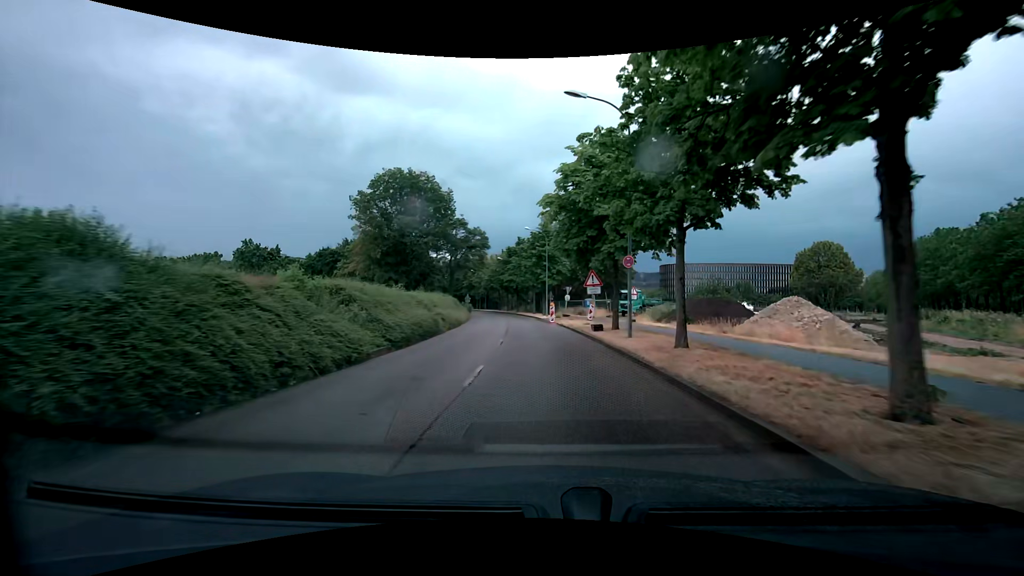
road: tertiary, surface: asphalt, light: Day
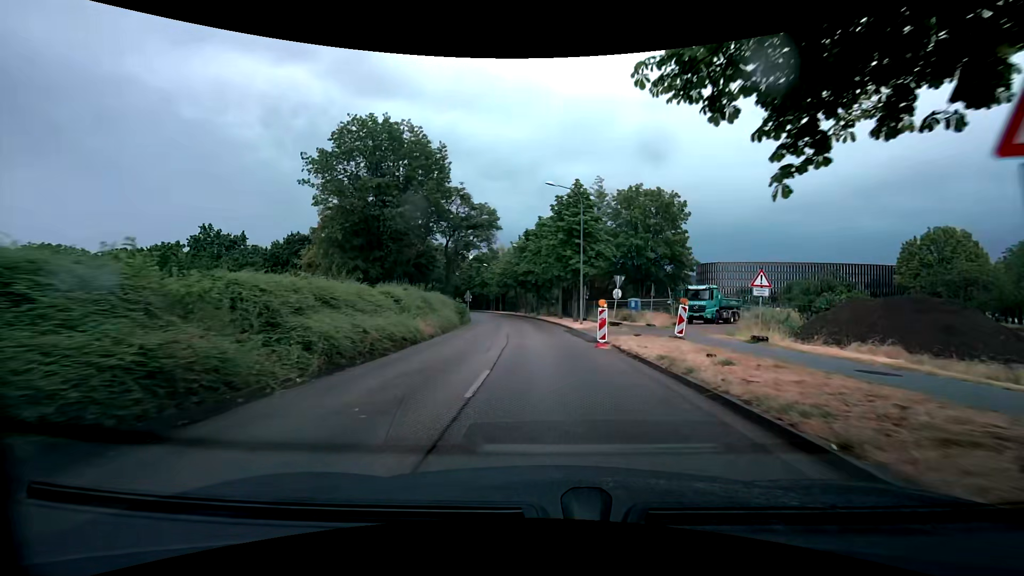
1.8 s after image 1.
(-0.6, +19.1) m; -3°
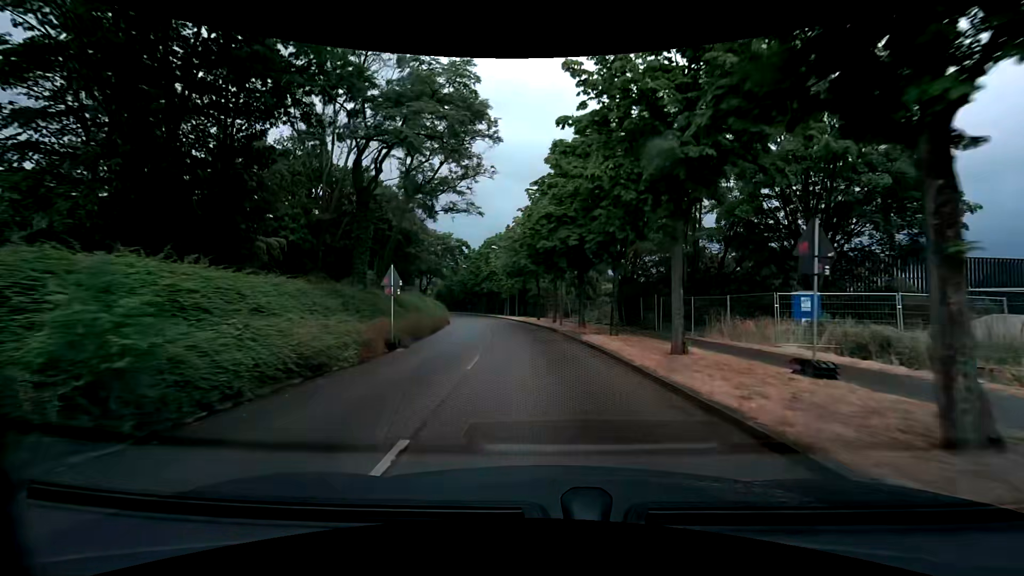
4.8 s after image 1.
(-1.1, +32.1) m; -4°
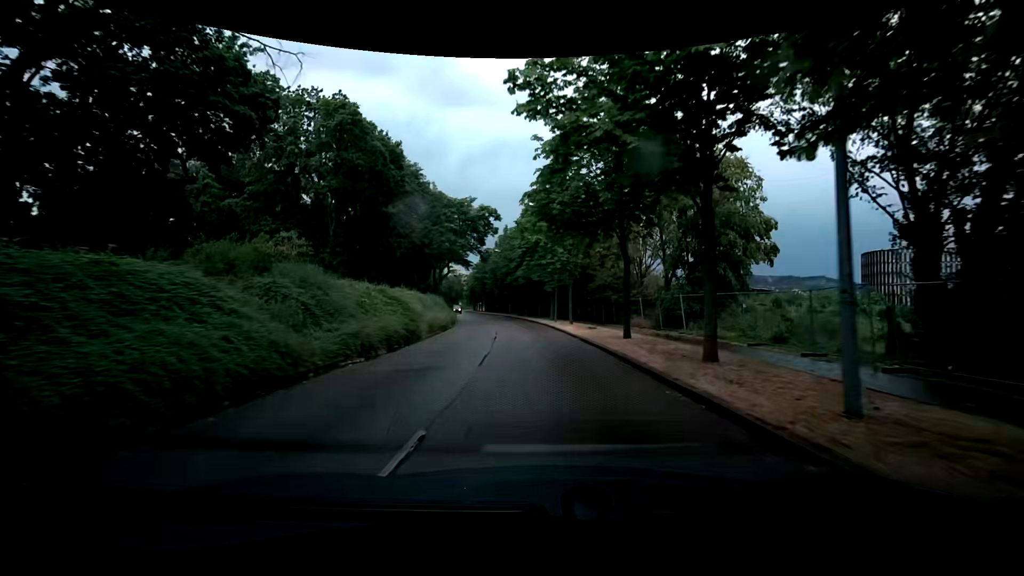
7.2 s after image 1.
(-1.4, +26.8) m; -6°
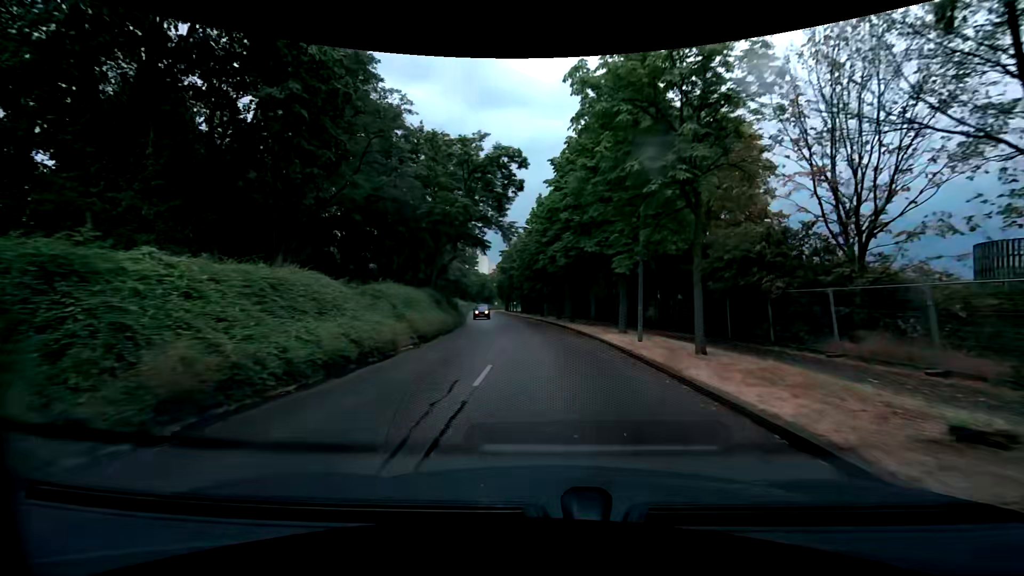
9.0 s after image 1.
(-0.9, +21.0) m; -3°
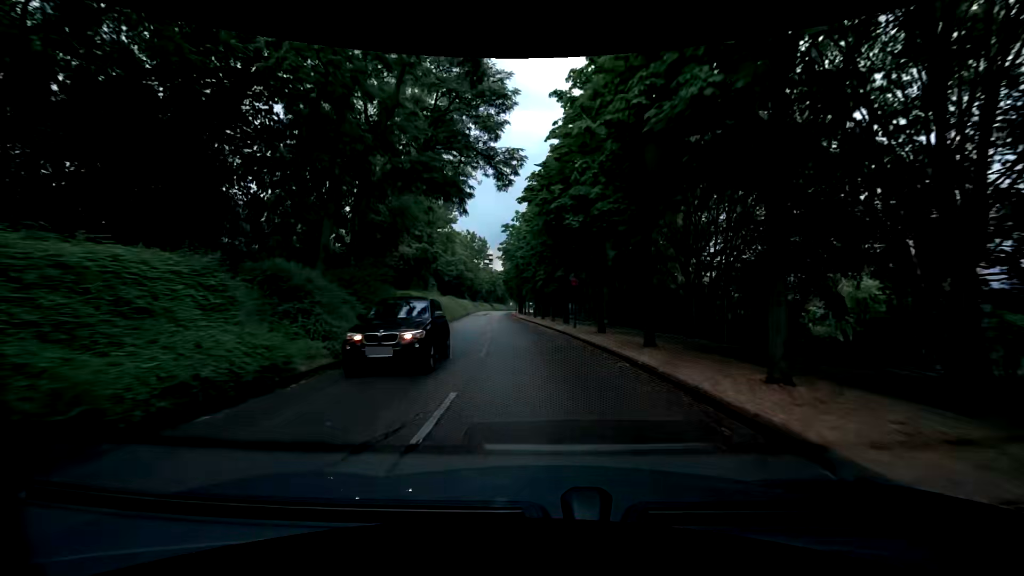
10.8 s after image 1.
(-0.8, +21.8) m; -4°
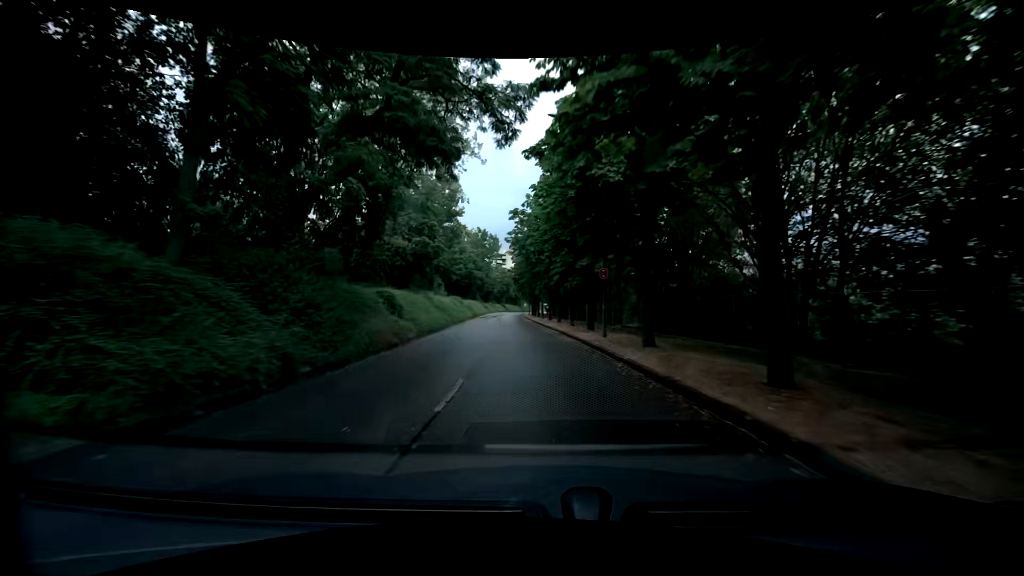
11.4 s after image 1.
(-0.1, +7.4) m; -1°
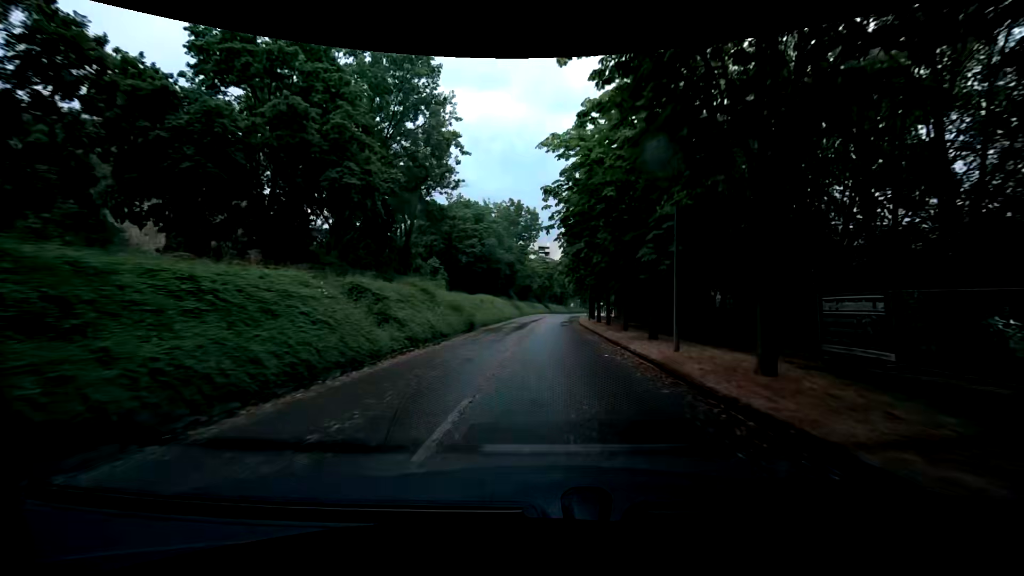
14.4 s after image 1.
(-2.0, +38.2) m; -4°
(0, +10) (0, +20) (0, +30) (0, +40) (0, +50) (0, +60) (+1, +70) (+1, +80) (+1, +90) (+2, +100) m
